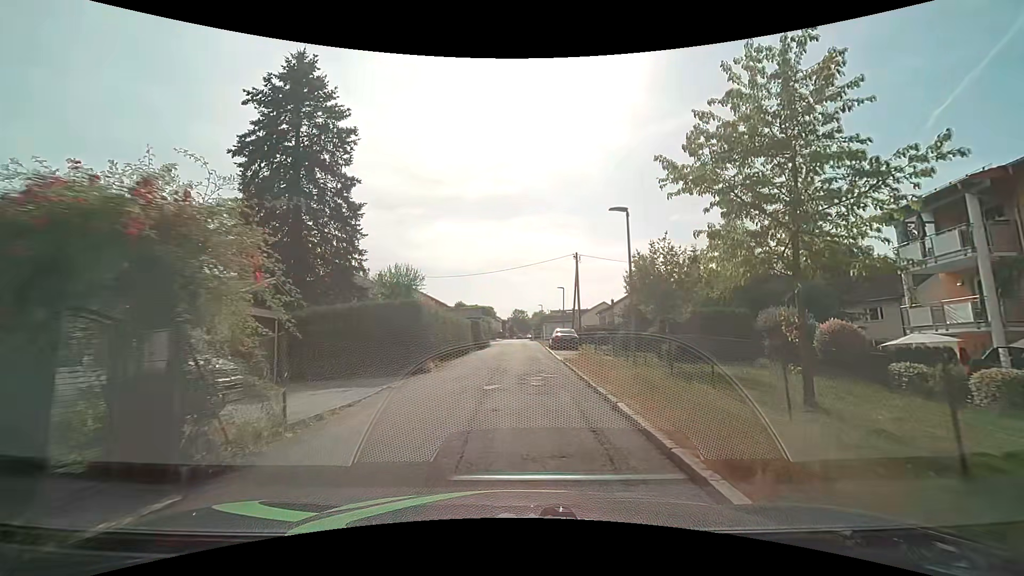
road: residential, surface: asphalt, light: Day
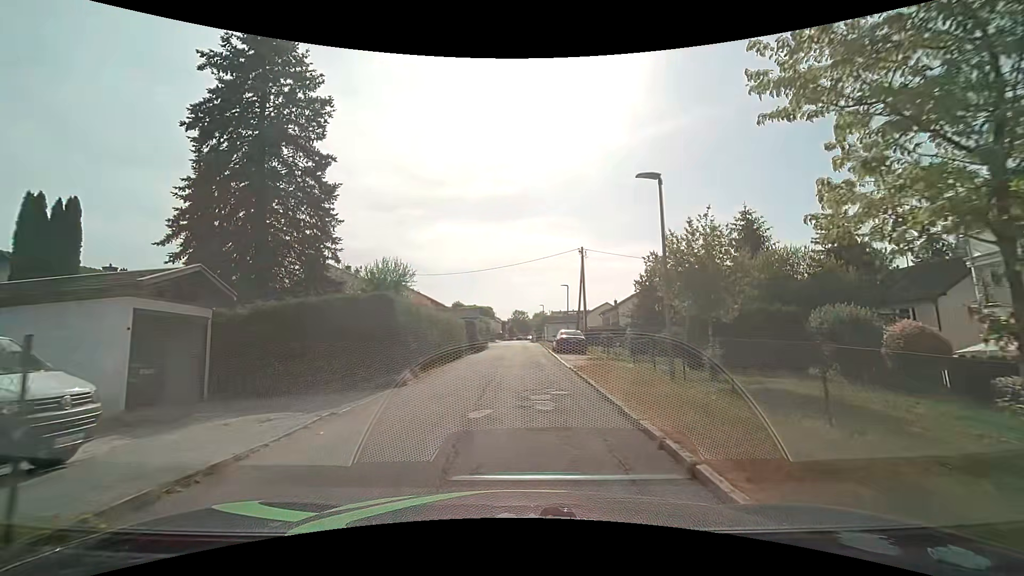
(0.0, +3.7) m; 0°
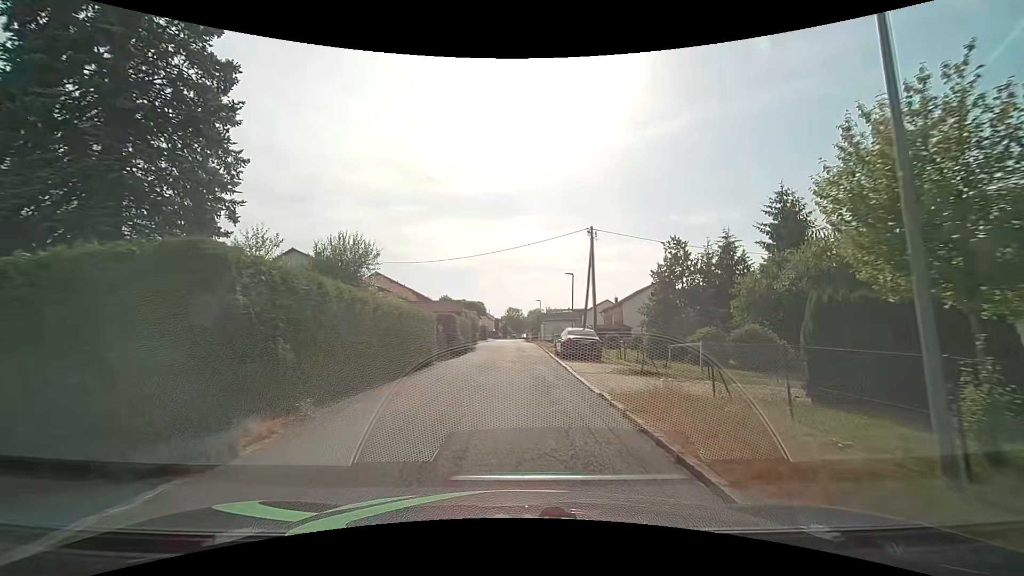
(0.0, +7.7) m; 0°
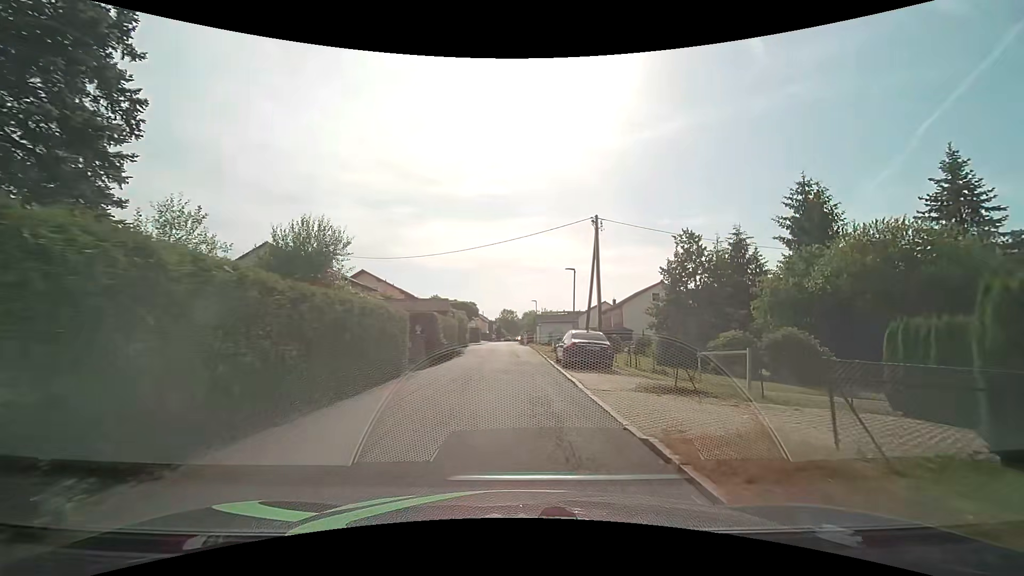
(+0.1, +4.0) m; +2°
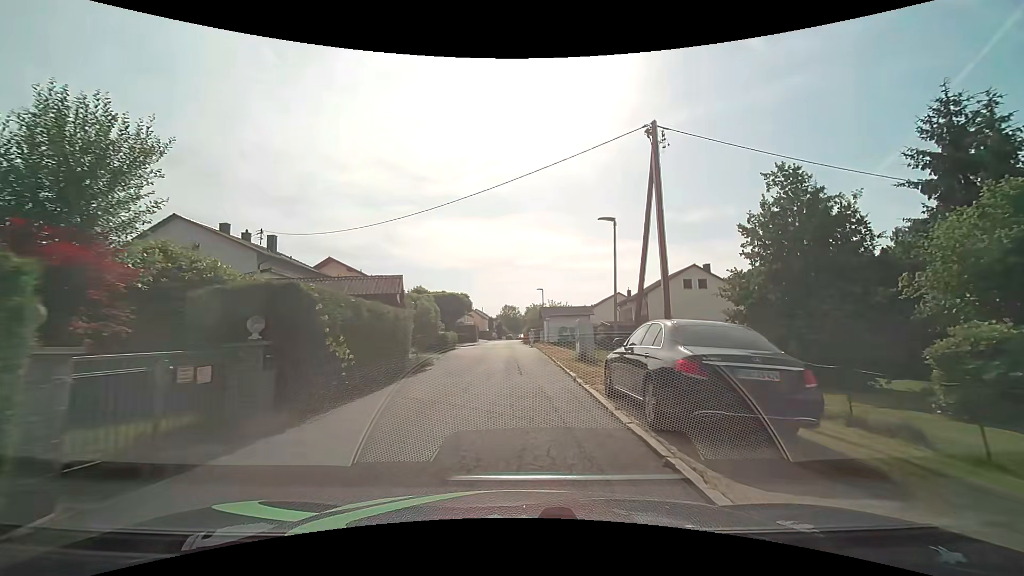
(0.0, +12.6) m; -1°
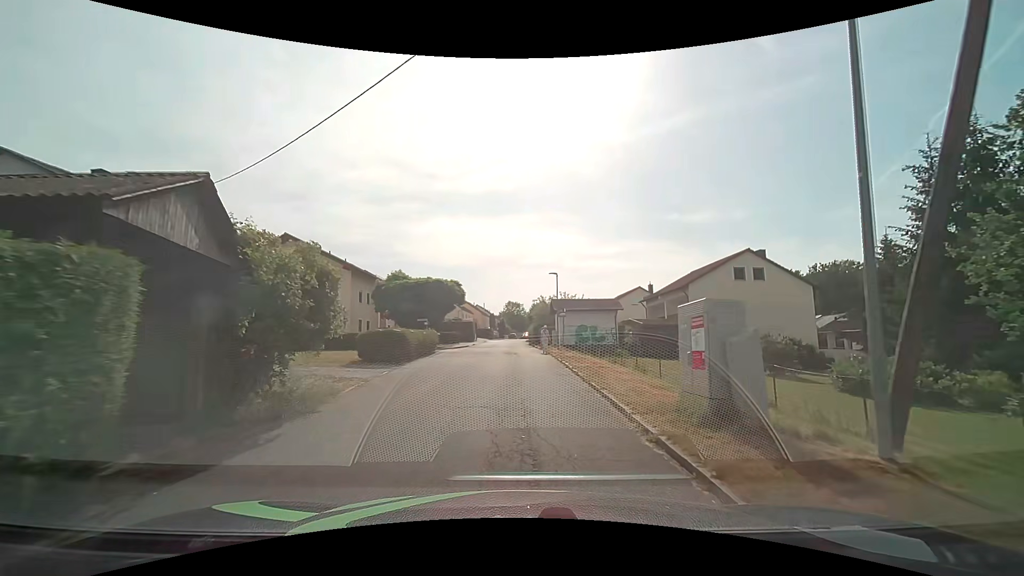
(-0.1, +12.1) m; -1°
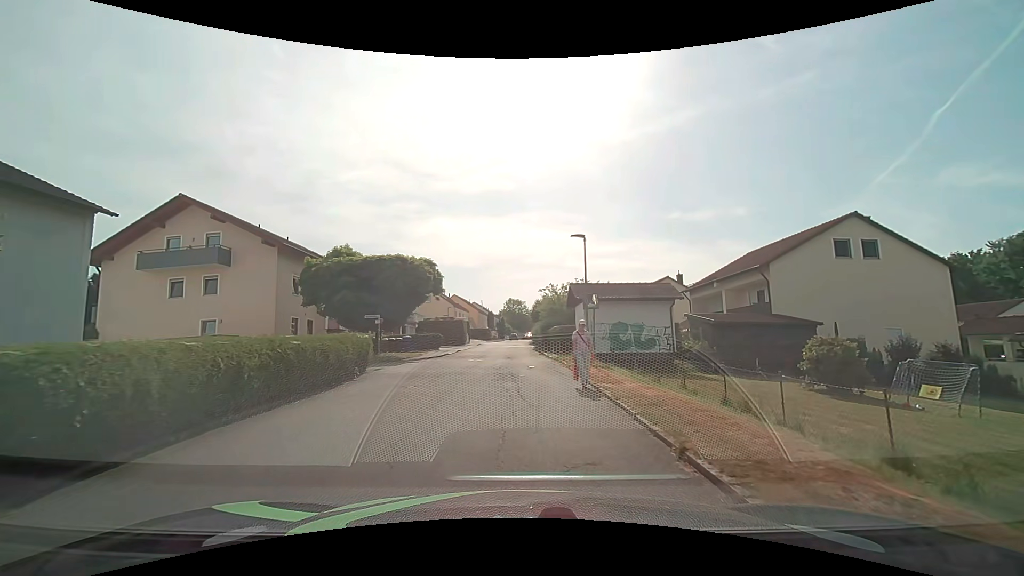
(0.0, +14.1) m; 0°
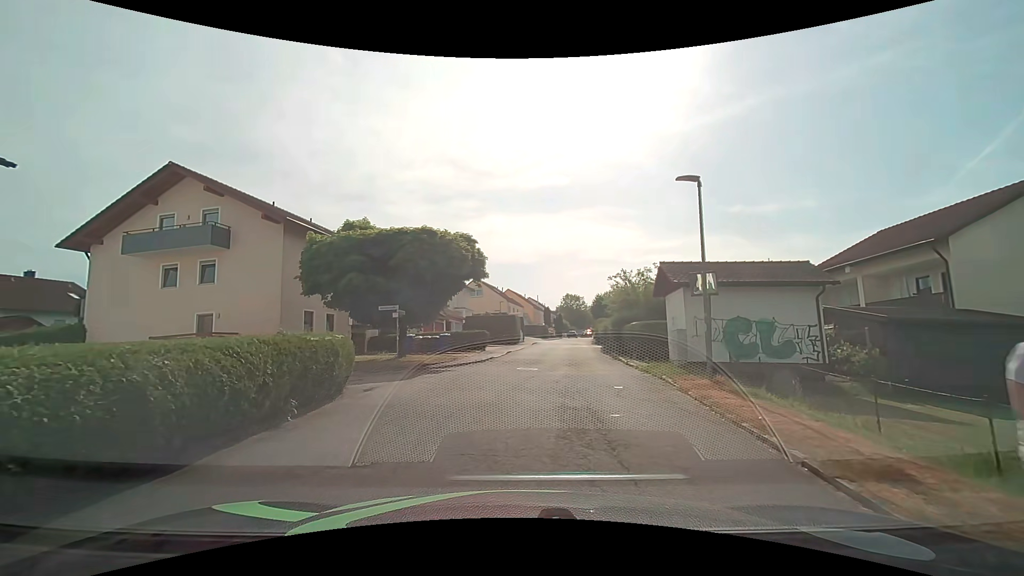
(-0.2, +7.2) m; -8°
(+1, +10) (+2, +20) (+4, +30) (+5, +40) (+6, +50) (+8, +59) (+8, +69) (-1, +74) (-10, +77) (-20, +81) m
